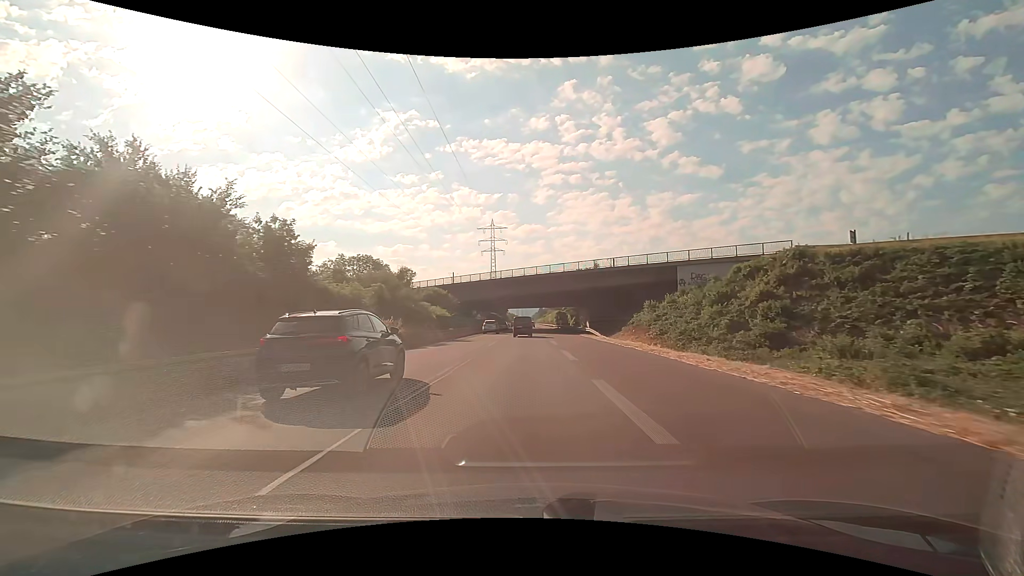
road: trunk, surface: asphalt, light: Day
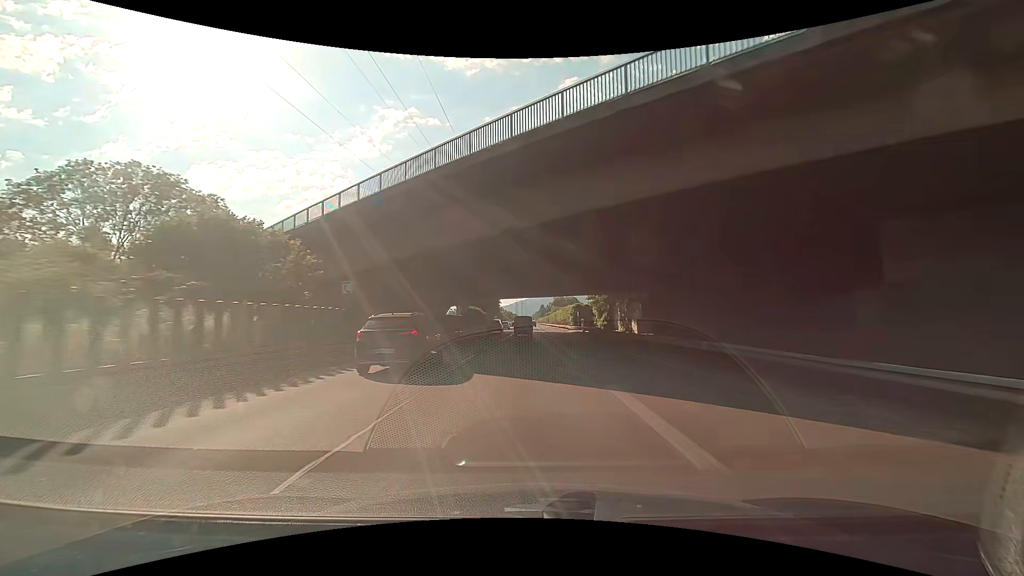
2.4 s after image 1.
(0.0, +49.1) m; 0°
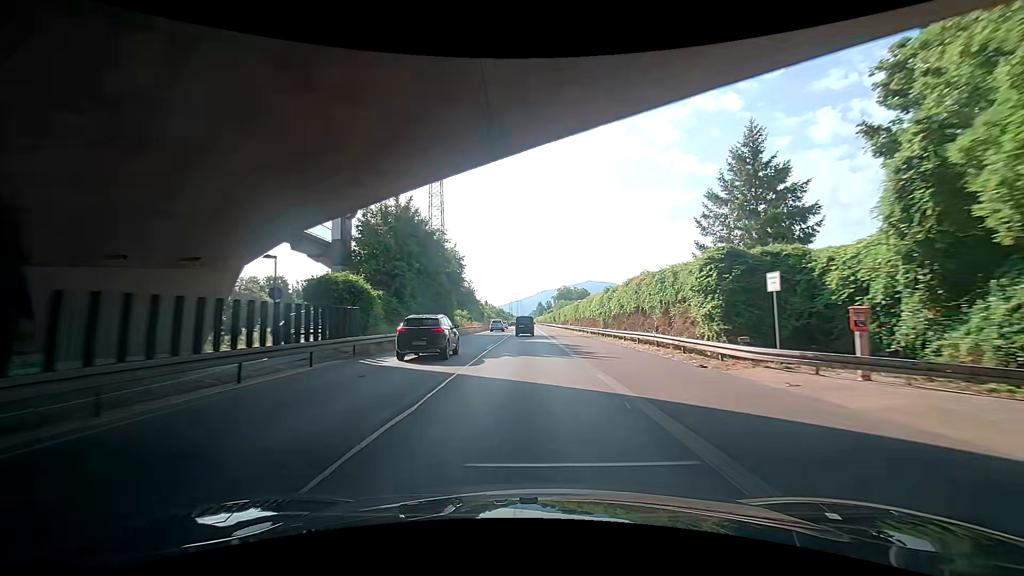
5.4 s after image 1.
(-1.8, +61.9) m; -2°
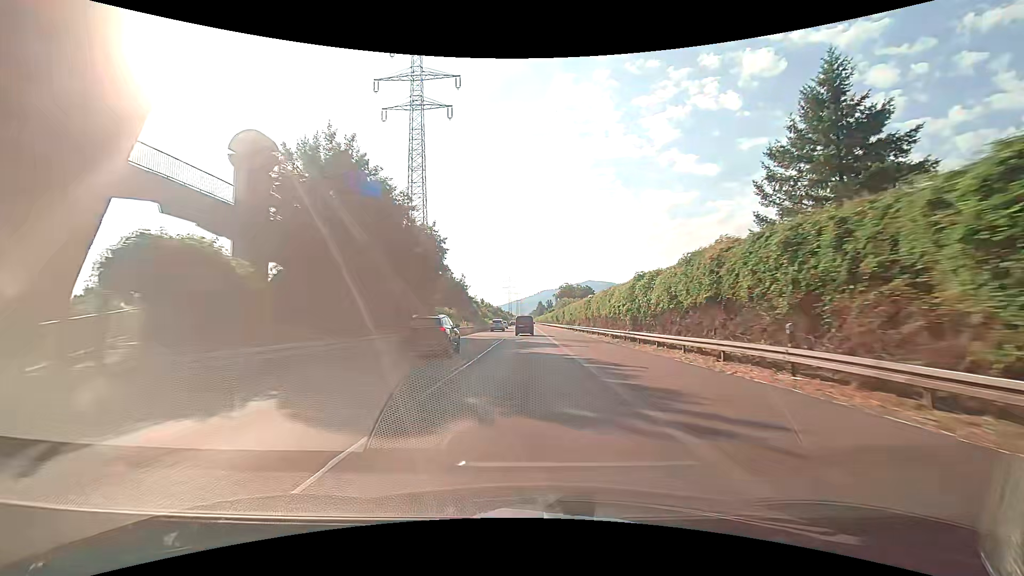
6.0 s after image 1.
(0.0, +12.4) m; -1°
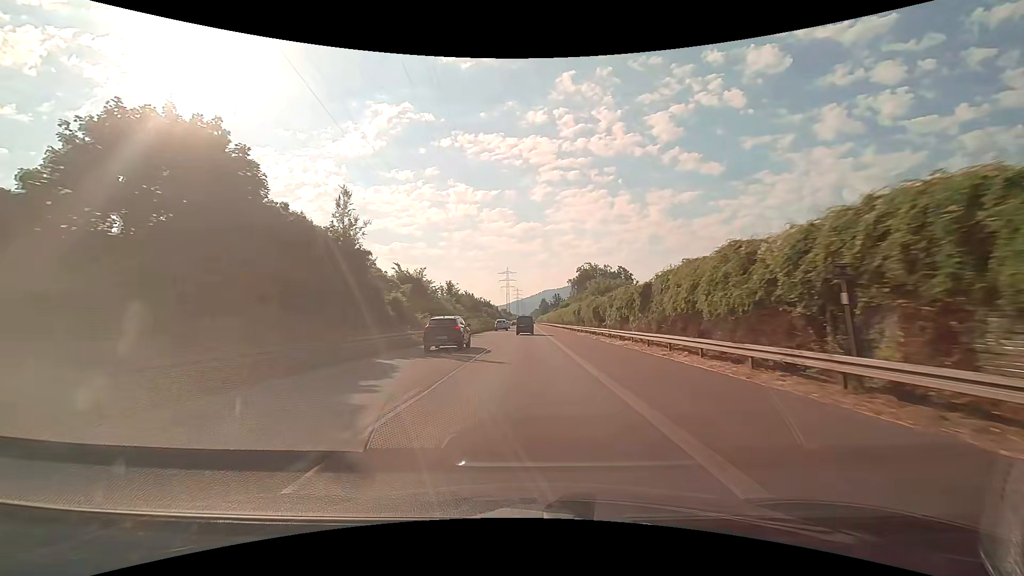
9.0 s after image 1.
(+3.0, +62.4) m; +3°
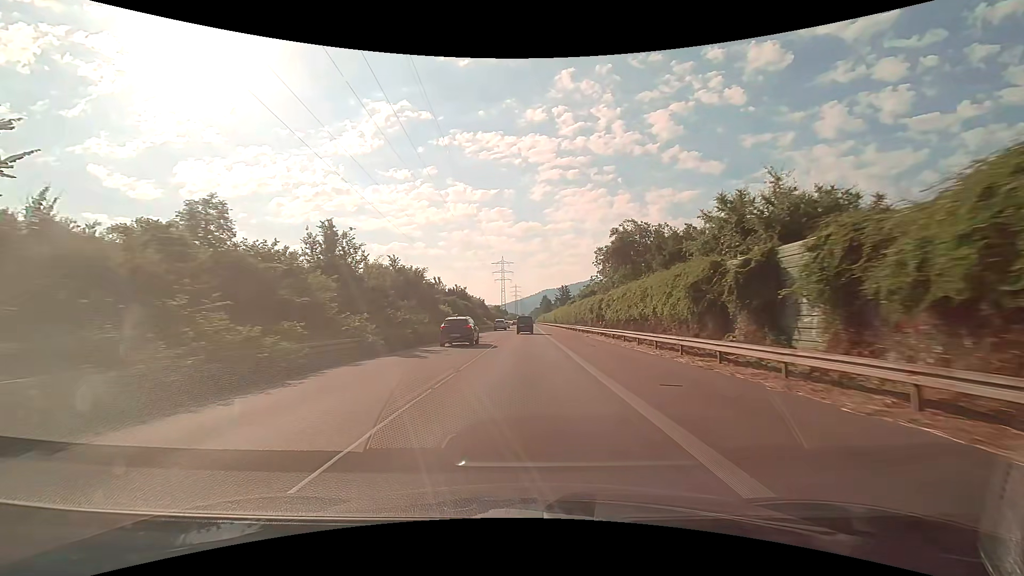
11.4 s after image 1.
(-0.1, +50.3) m; 0°
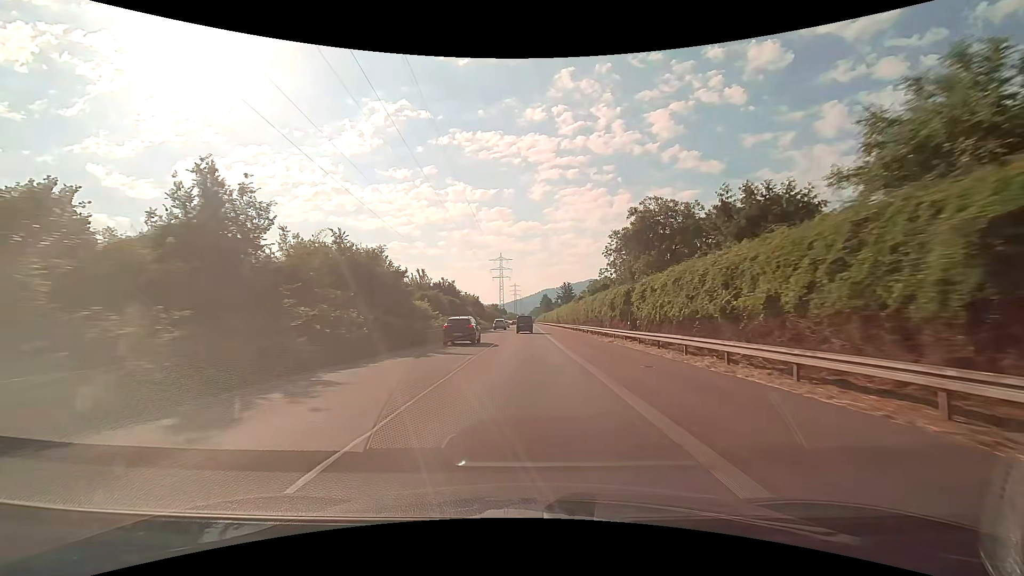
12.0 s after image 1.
(0.0, +12.6) m; 0°
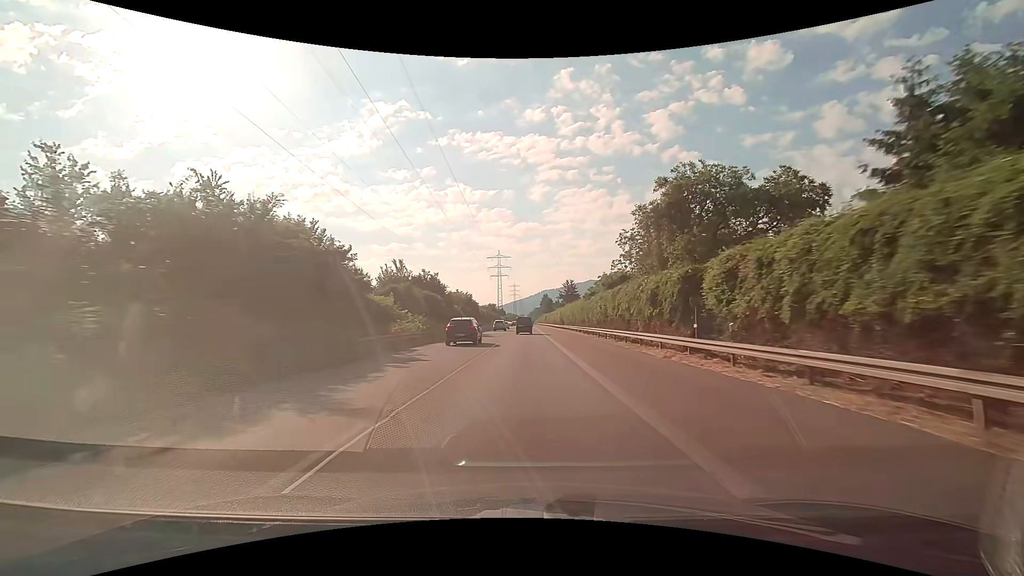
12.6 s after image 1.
(0.0, +12.6) m; 0°
(0, +10) (0, +20) (0, +30) (0, +40) (0, +50) (0, +60) (0, +70) (0, +80) (0, +90) (0, +100) m
